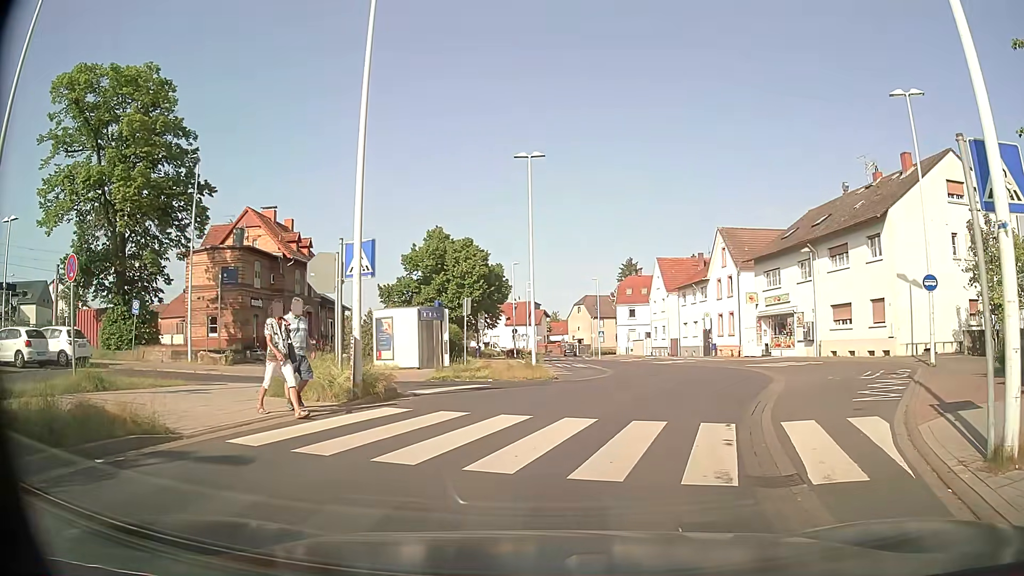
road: tertiary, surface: asphalt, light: Day
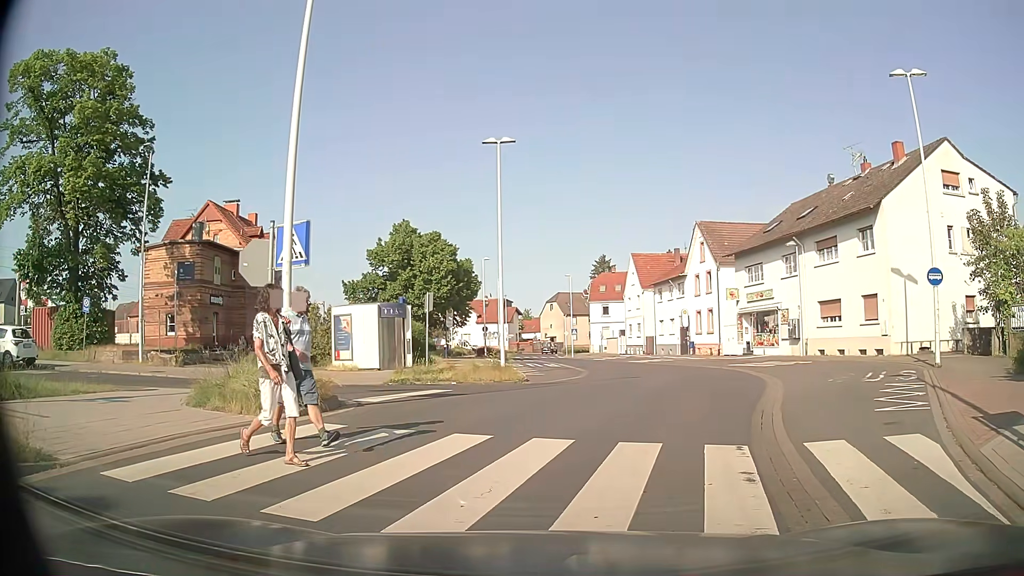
(0.0, +1.9) m; 0°
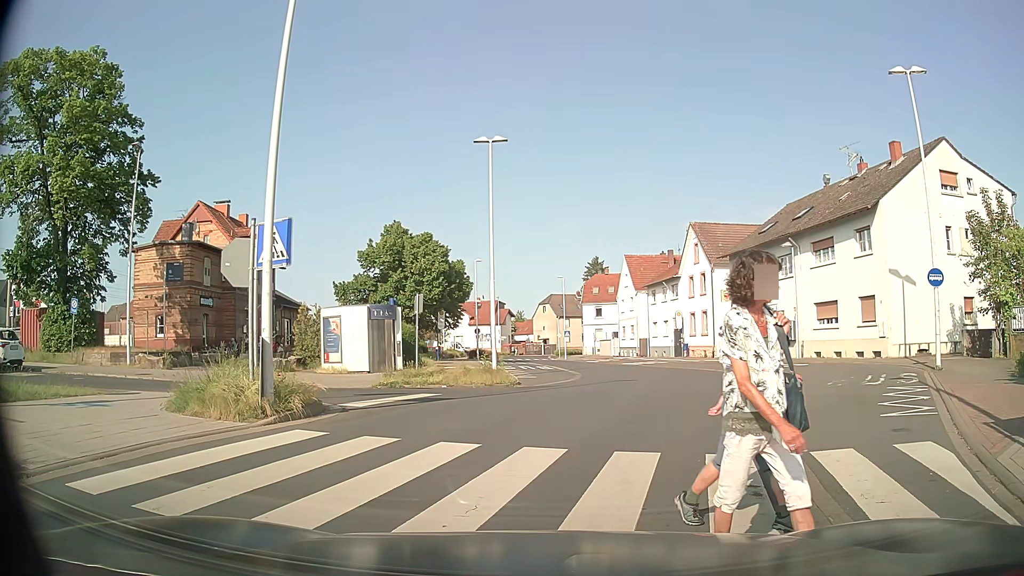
(0.0, +0.5) m; 0°
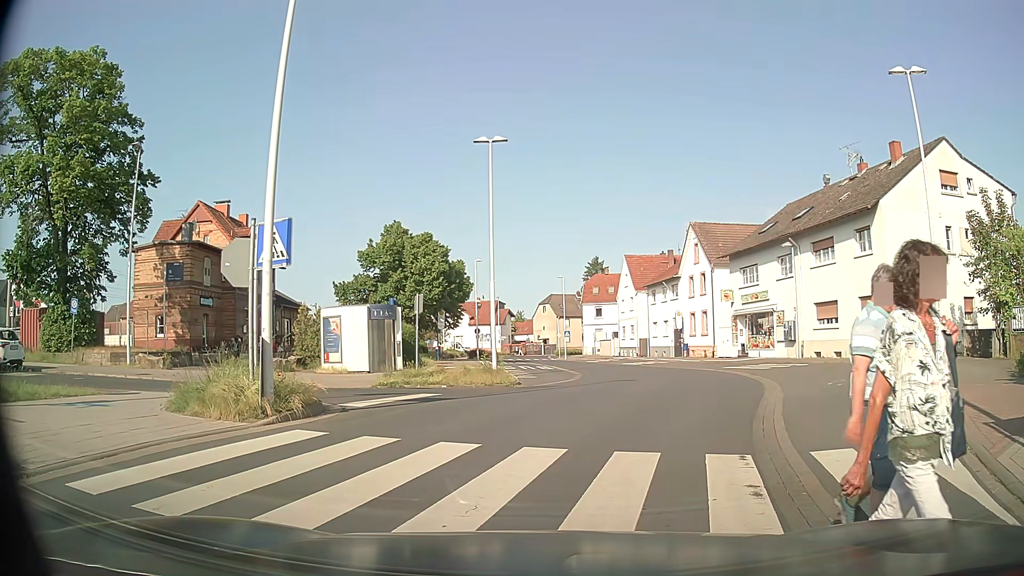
(0.0, 0.0) m; 0°
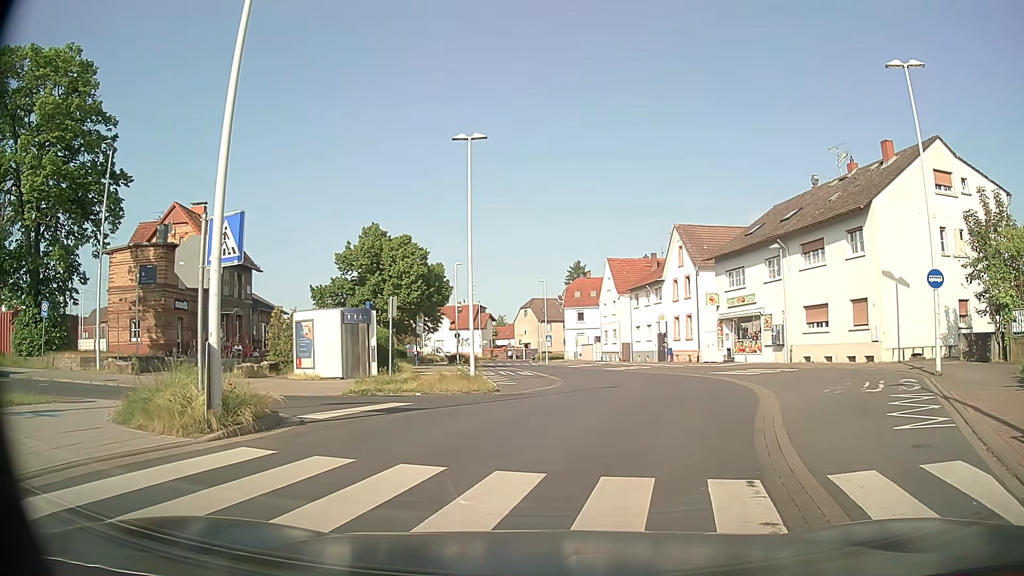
(0.0, +1.2) m; +3°
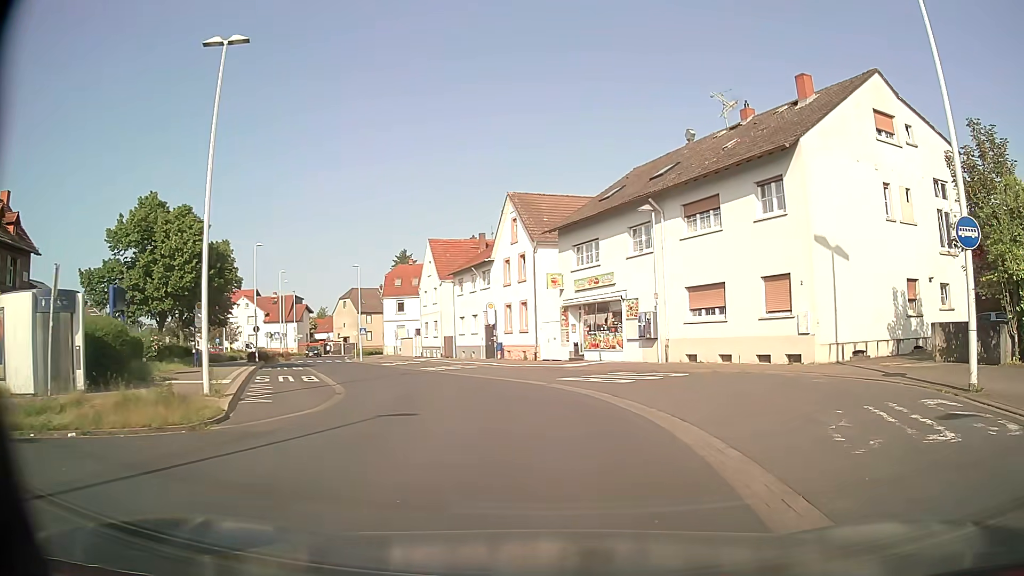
(+1.3, +9.8) m; +15°
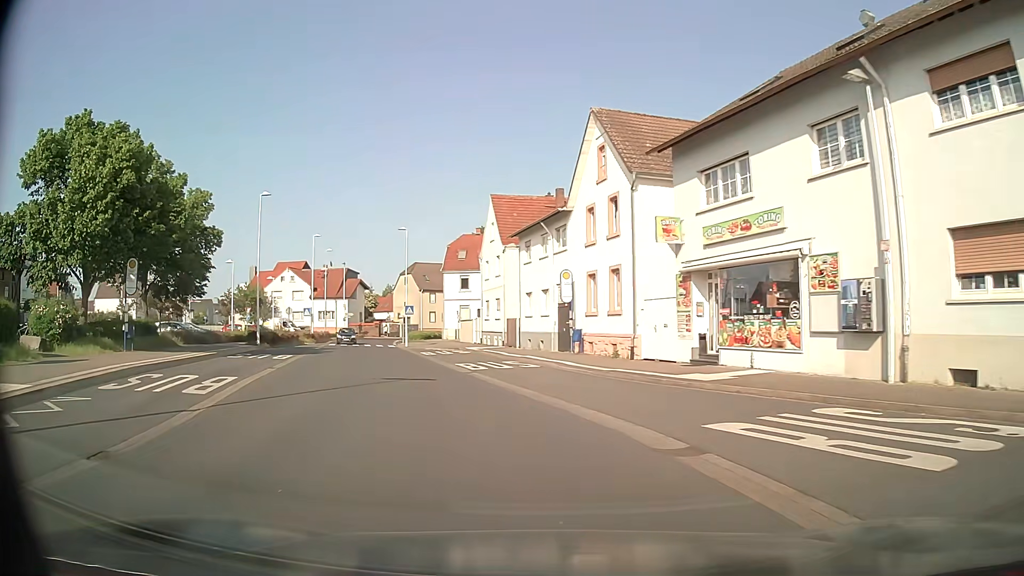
(-0.3, +14.4) m; -7°
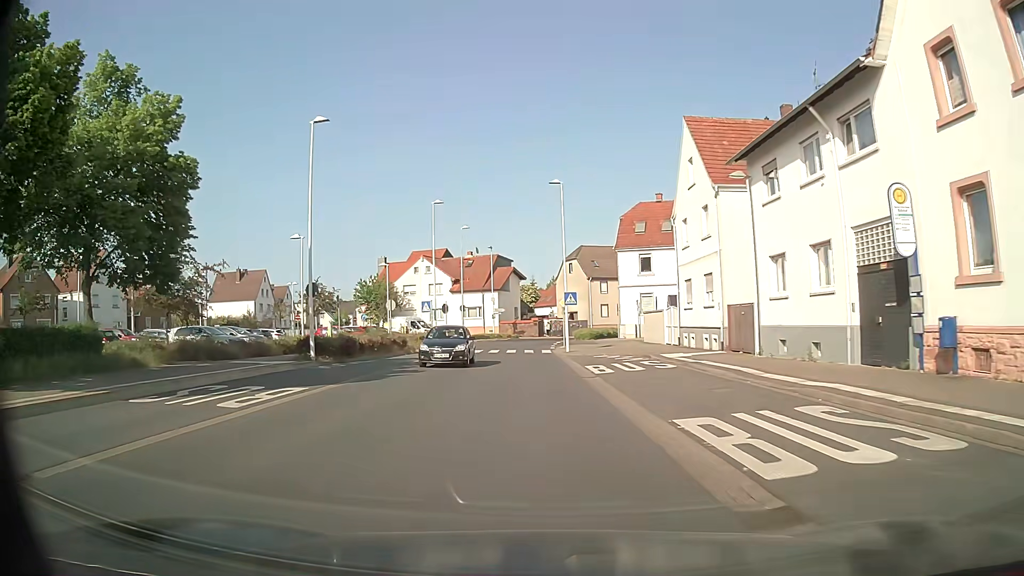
(-2.5, +17.4) m; -15°
(0, +10) (-1, +20) (-1, +30) (-1, +40) (-1, +50) (0, +60) (+4, +69) (+12, +75) (+21, +80) (+29, +85) m
